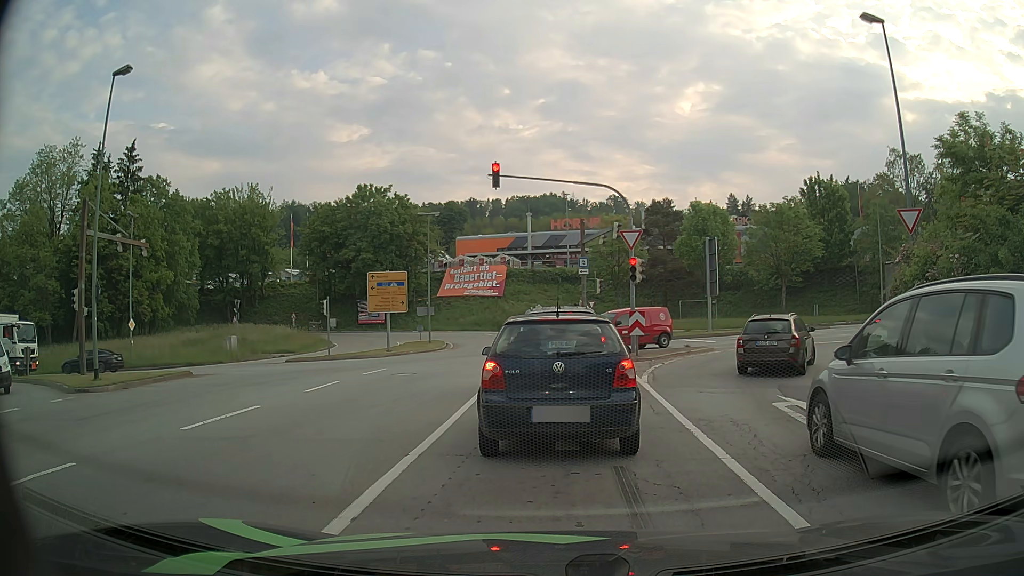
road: primary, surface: asphalt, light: Day
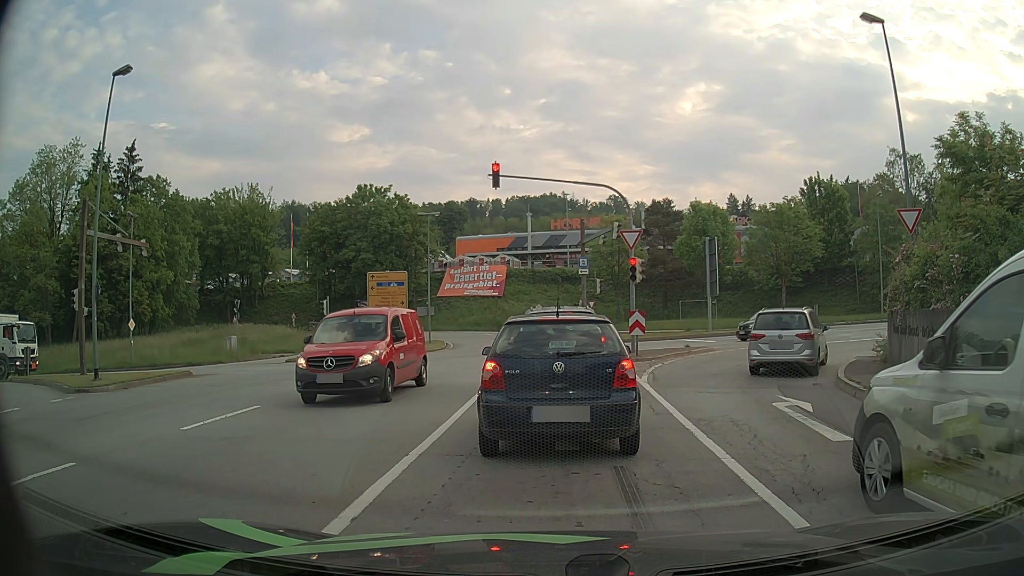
(0.0, 0.0) m; 0°
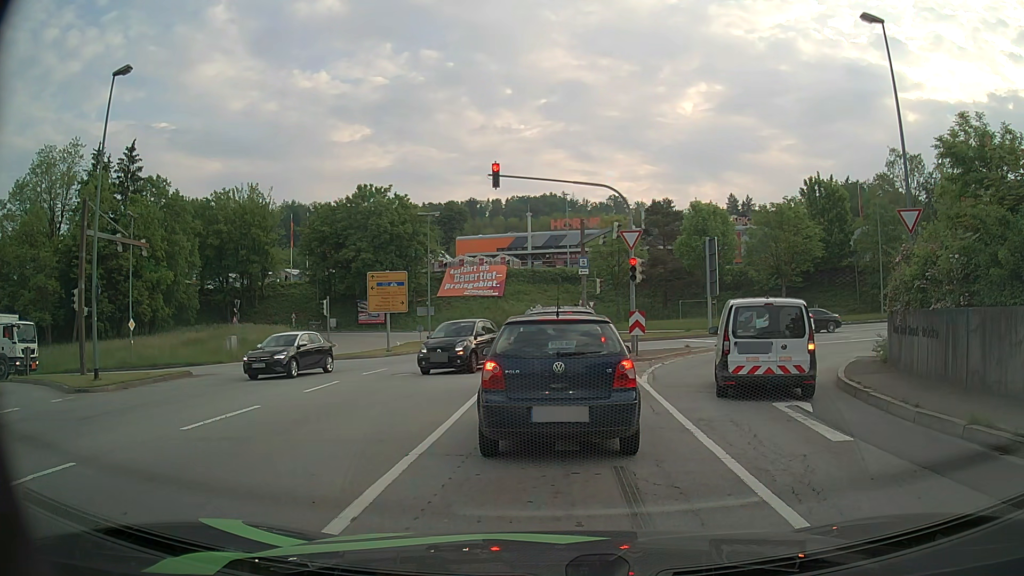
(0.0, 0.0) m; 0°
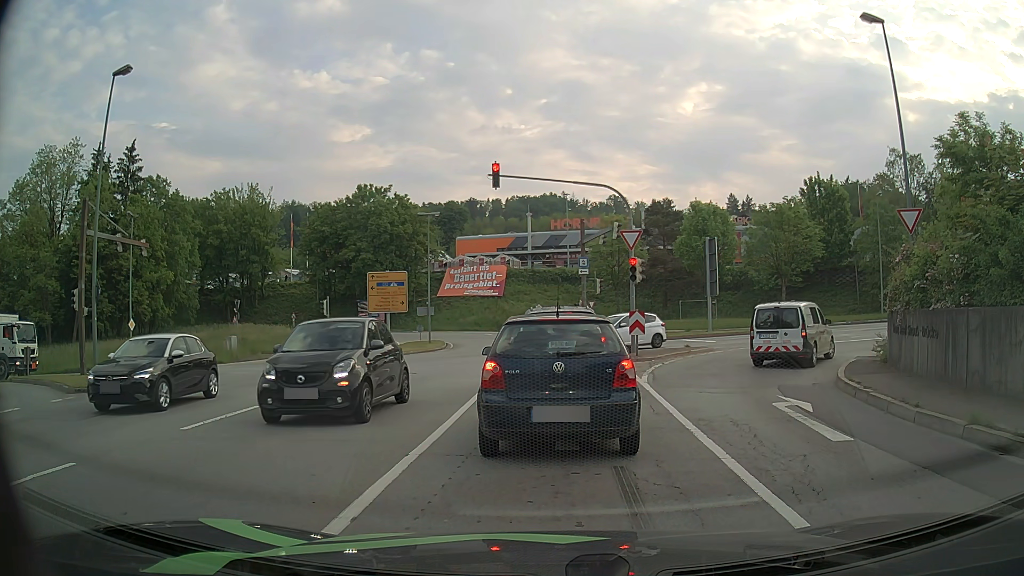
(0.0, 0.0) m; 0°
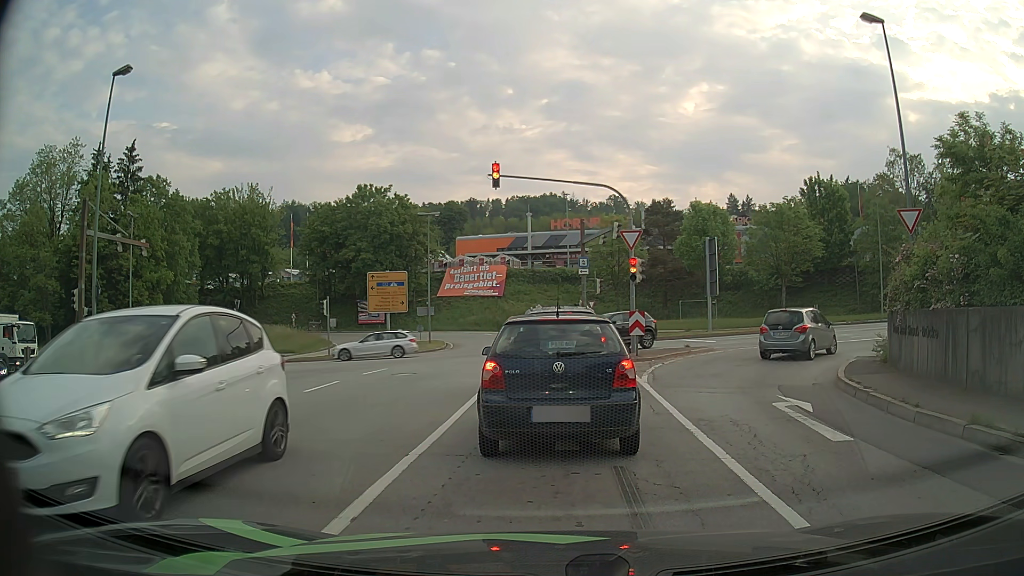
(0.0, 0.0) m; 0°
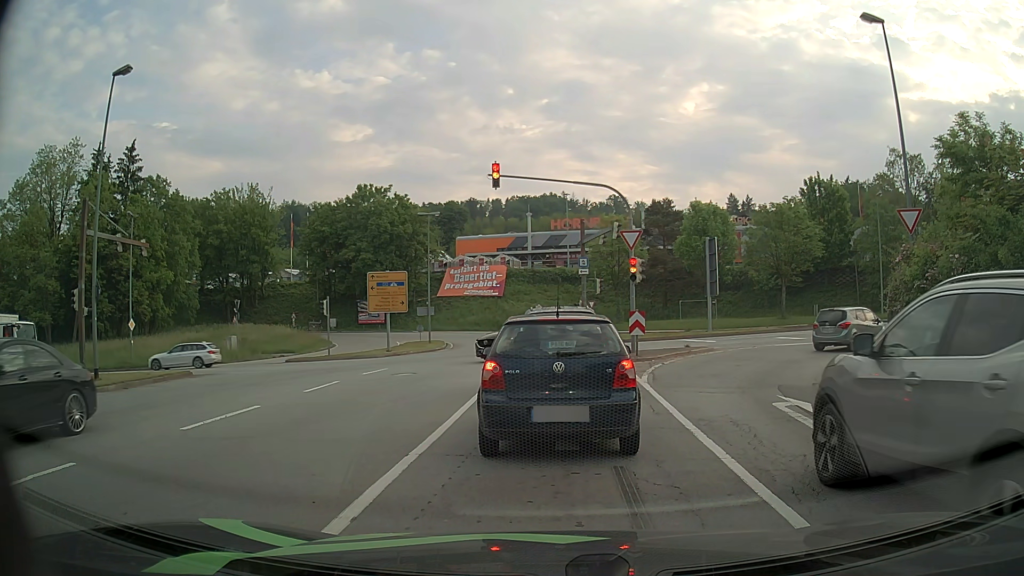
(0.0, 0.0) m; 0°
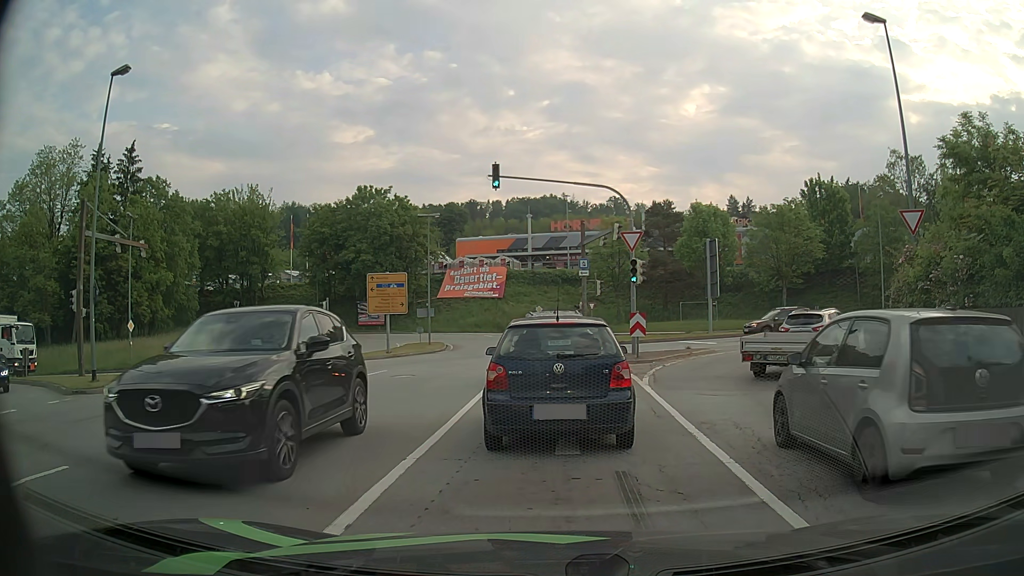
(0.0, +0.1) m; 0°
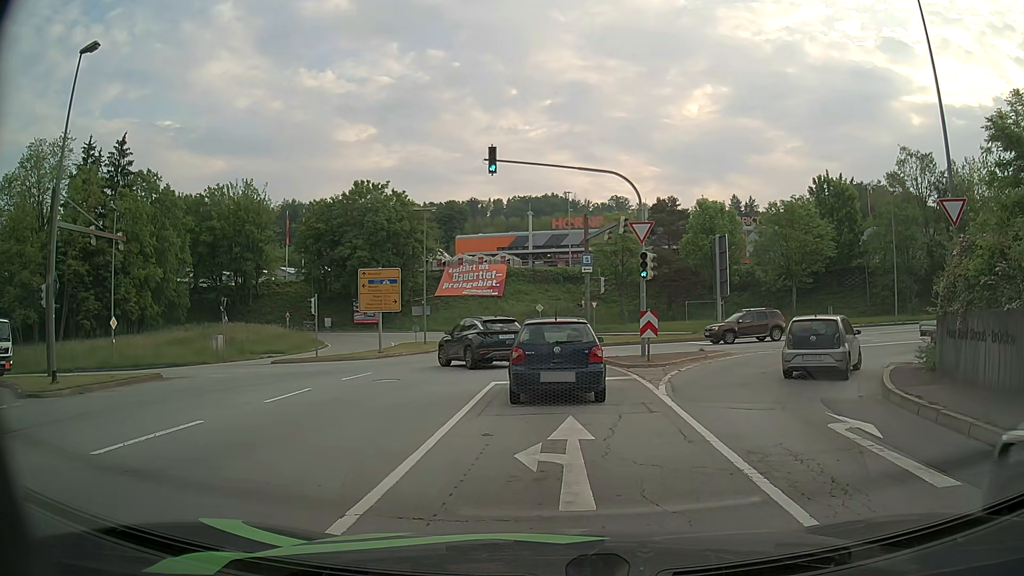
(0.0, +2.3) m; -1°
(0, +10) (0, +20) (-1, +30) (-2, +40) (-4, +50) (-8, +59) (-14, +67) (-22, +72) (-32, +74) (-42, +74) m
